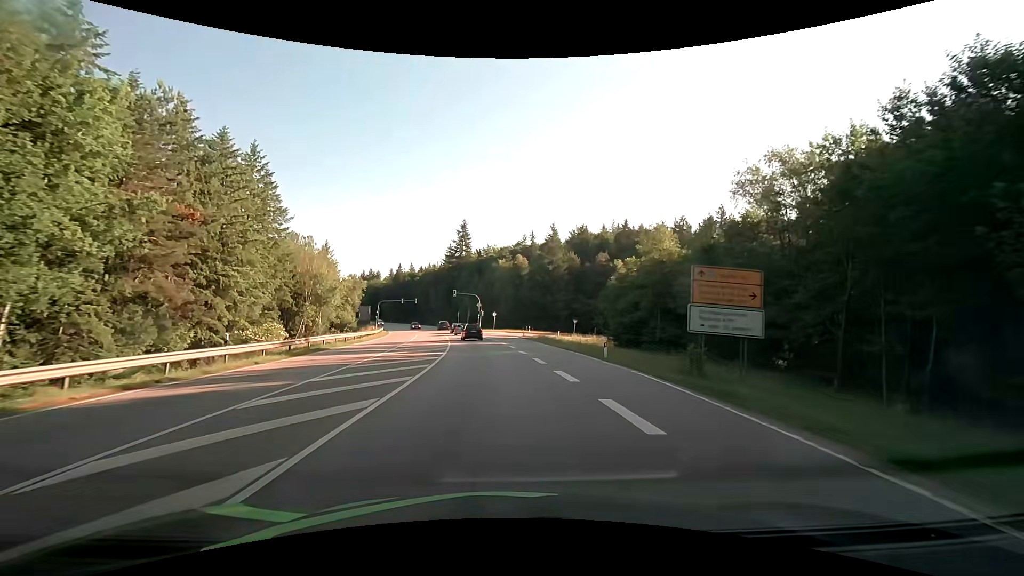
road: secondary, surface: asphalt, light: Day
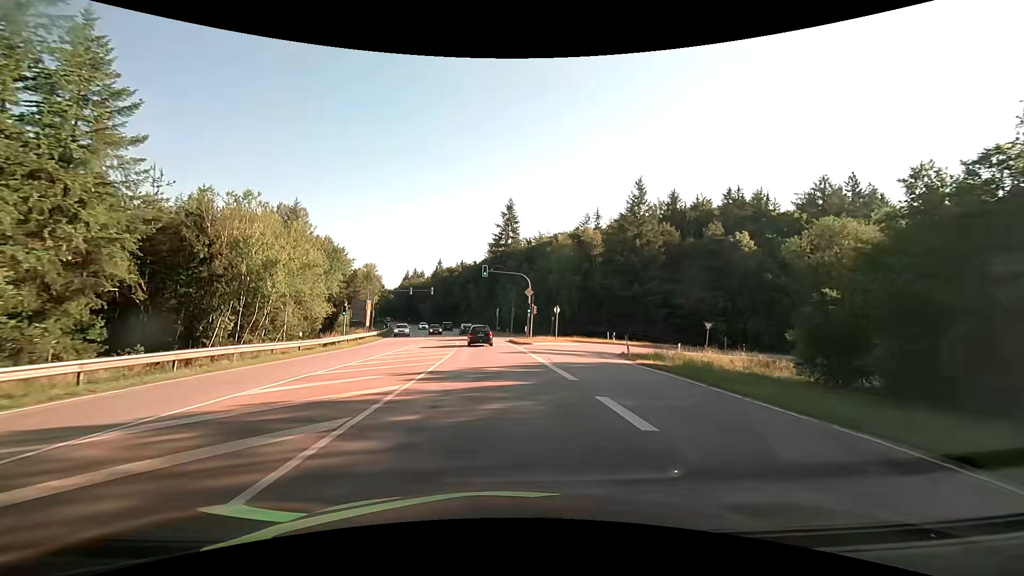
(-1.7, +35.4) m; -5°
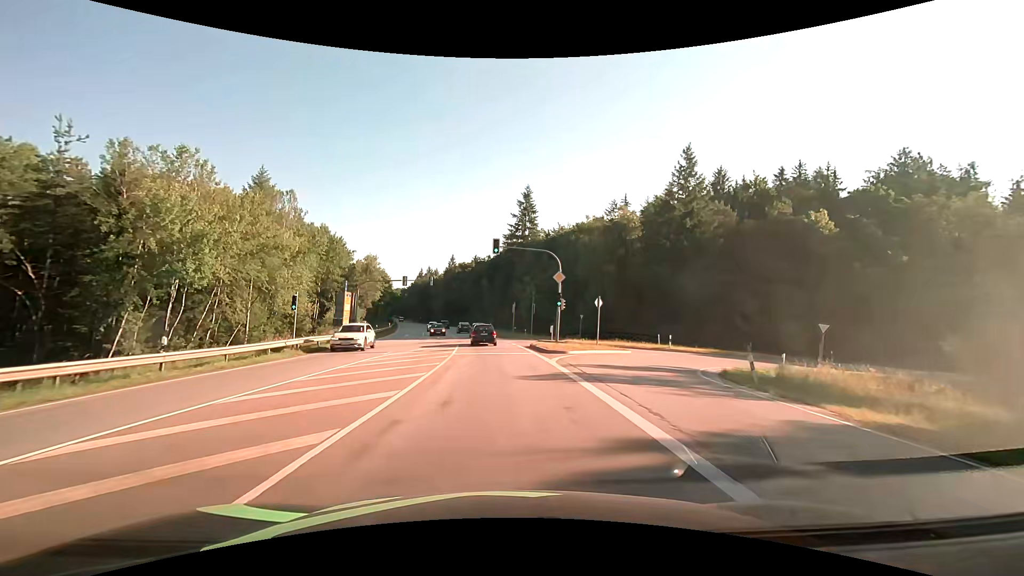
(-0.3, +13.2) m; -2°
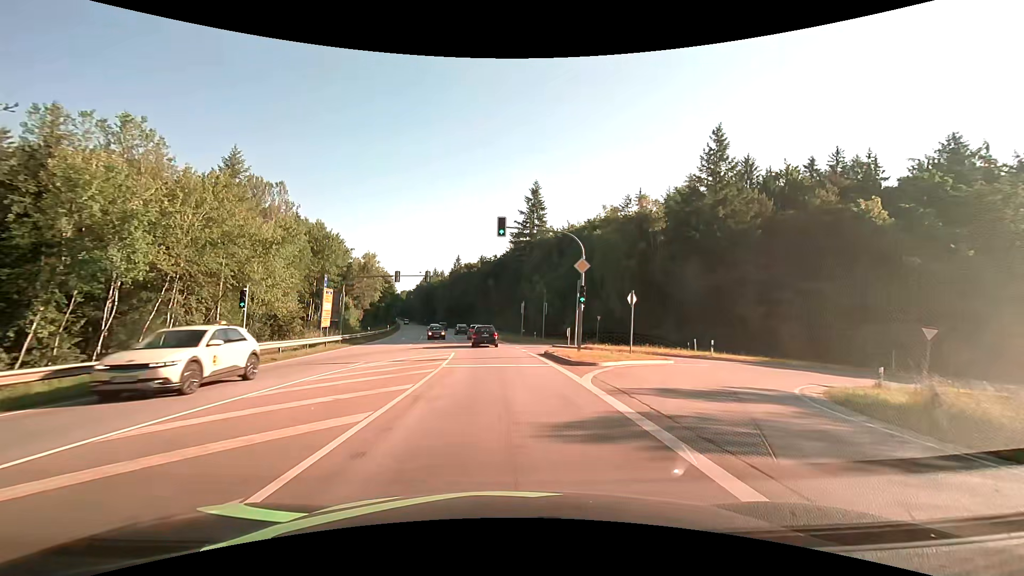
(-0.1, +6.7) m; -1°
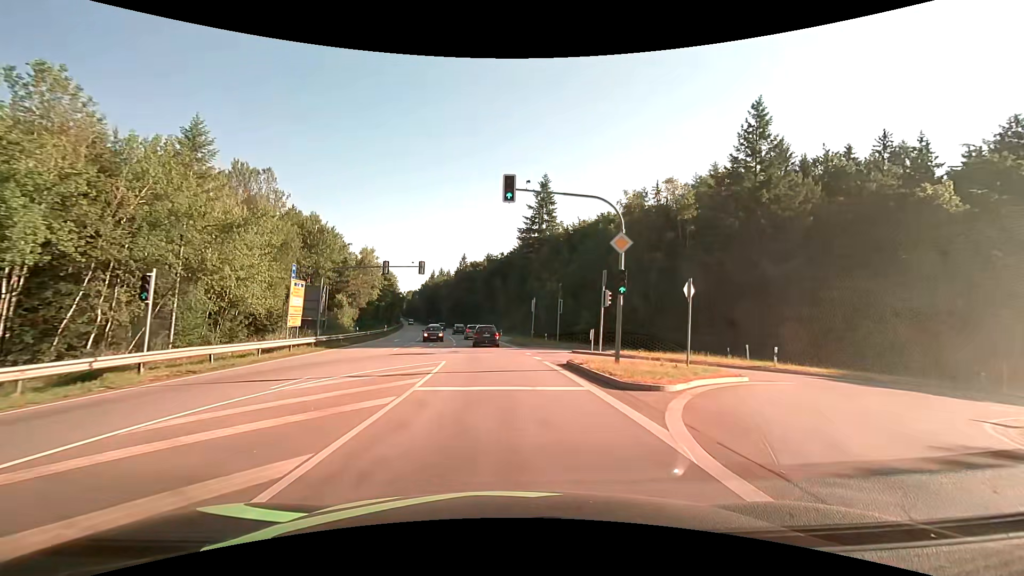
(-0.1, +6.8) m; -1°
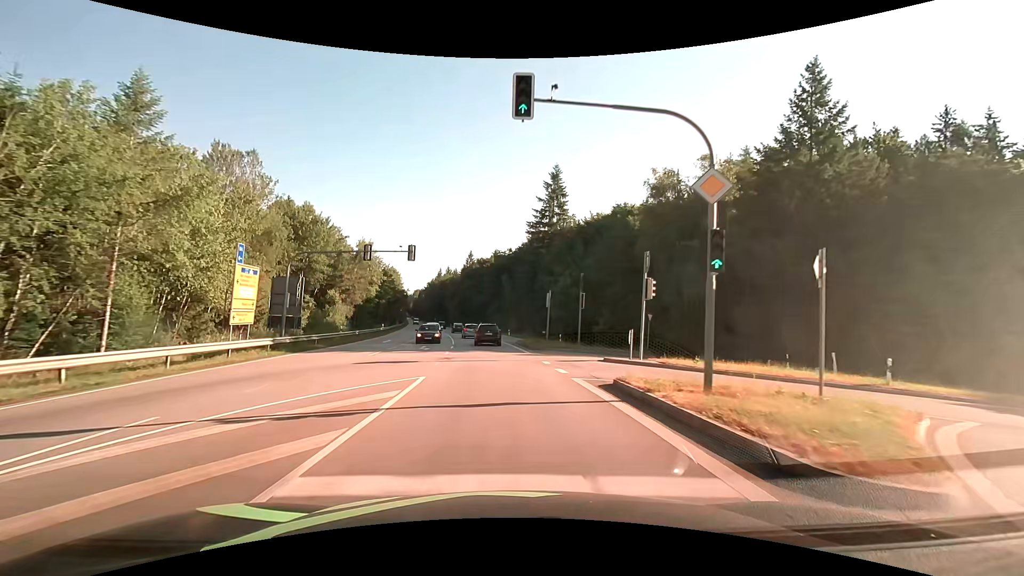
(-0.1, +7.0) m; -1°
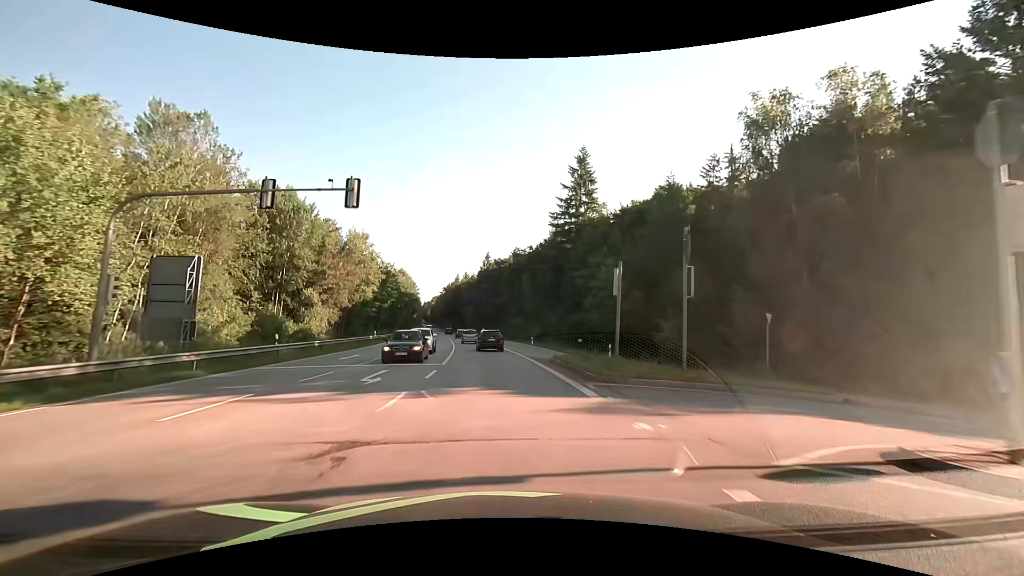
(-0.2, +14.9) m; -2°
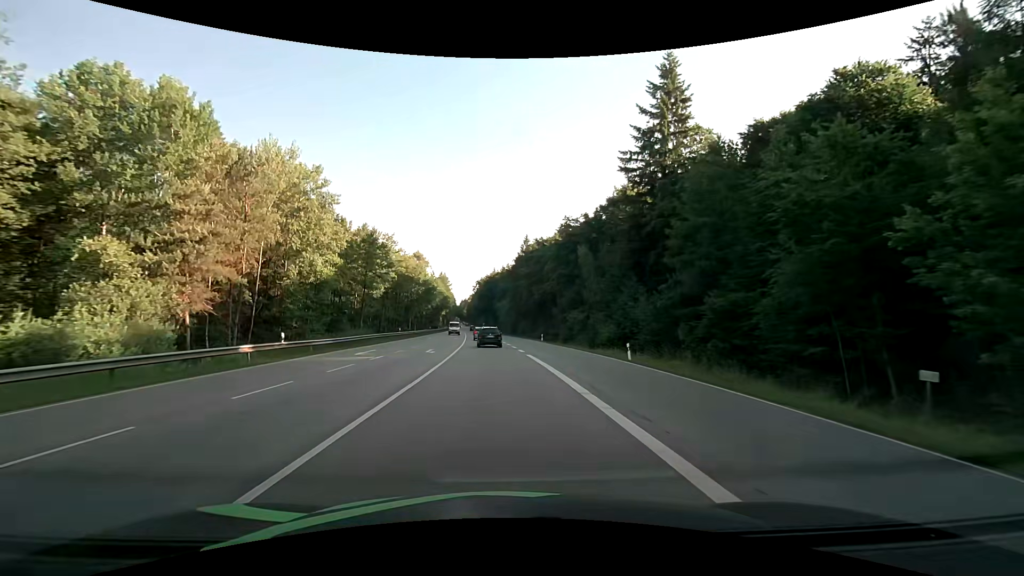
(-1.3, +33.1) m; -4°
(0, +10) (0, +20) (-1, +30) (-1, +40) (-2, +50) (-3, +60) (-3, +70) (-4, +80) (-5, +90) (-6, +100) m
